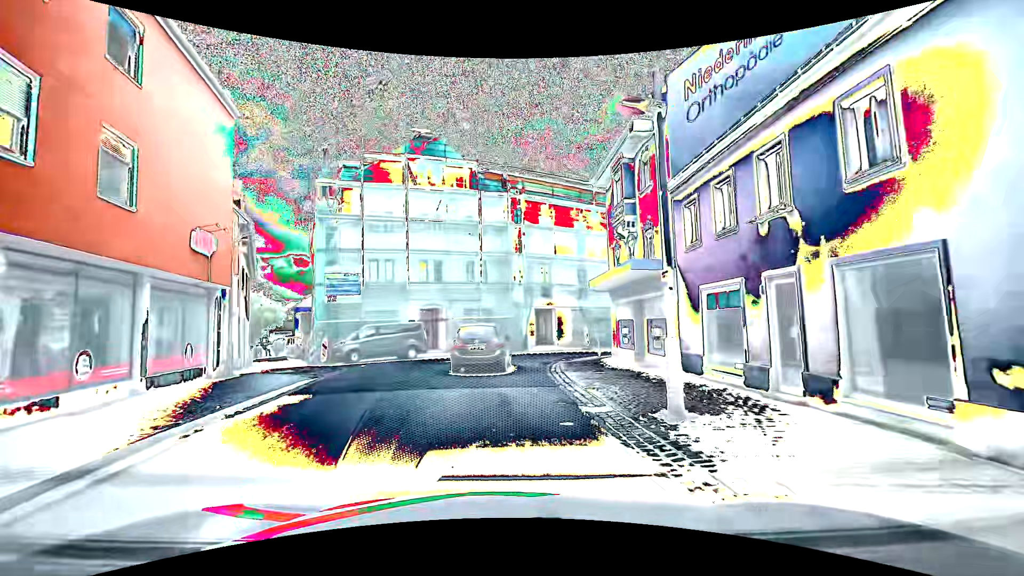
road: primary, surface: asphalt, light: Day
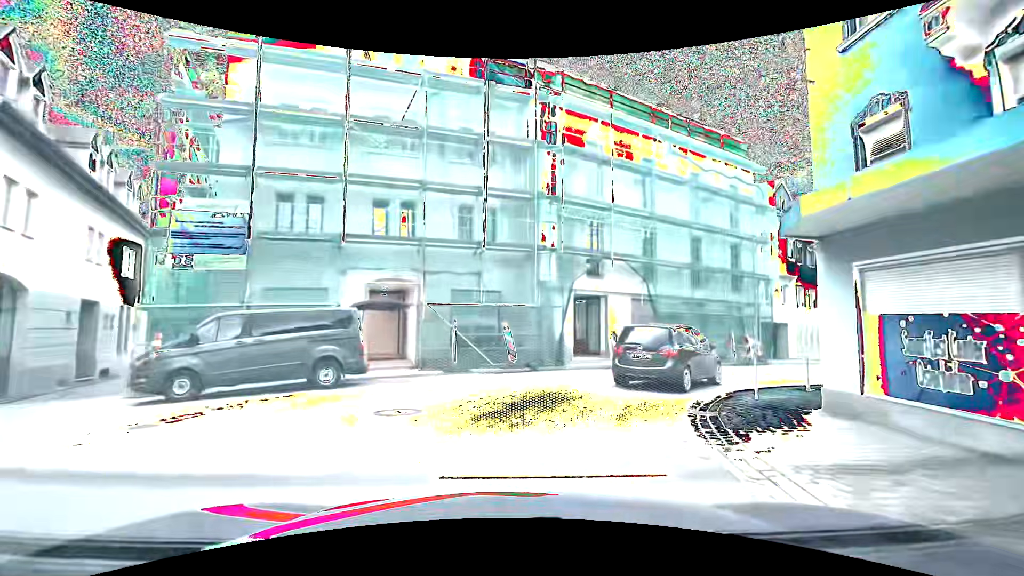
(-0.8, +14.6) m; -1°
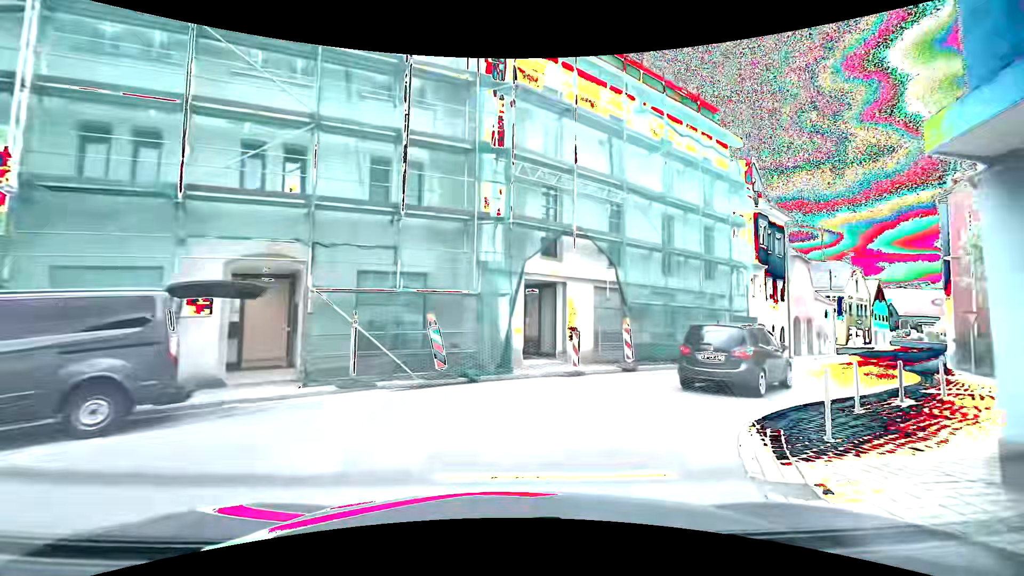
(+0.2, +4.6) m; +6°
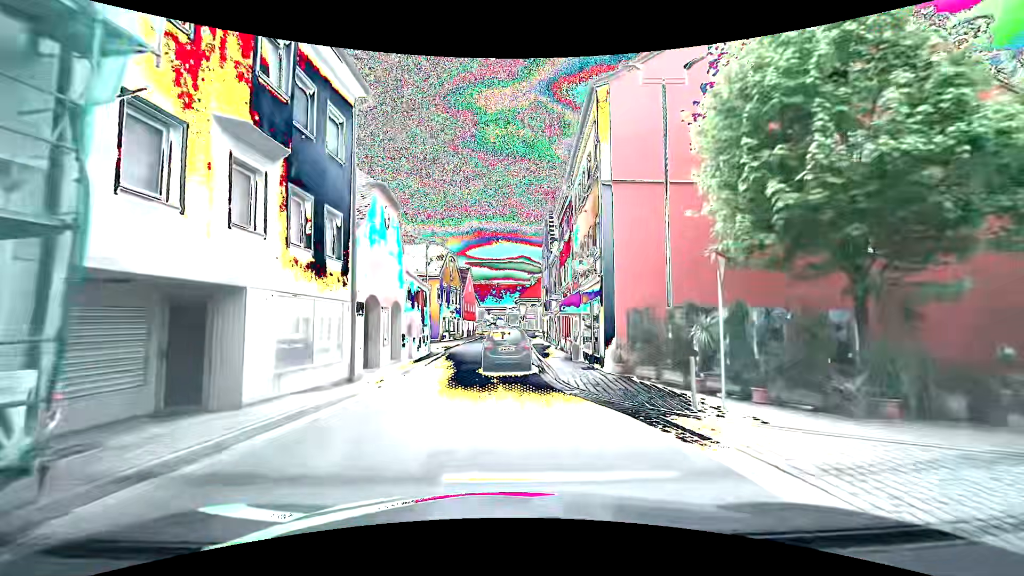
(+9.8, +17.8) m; +45°
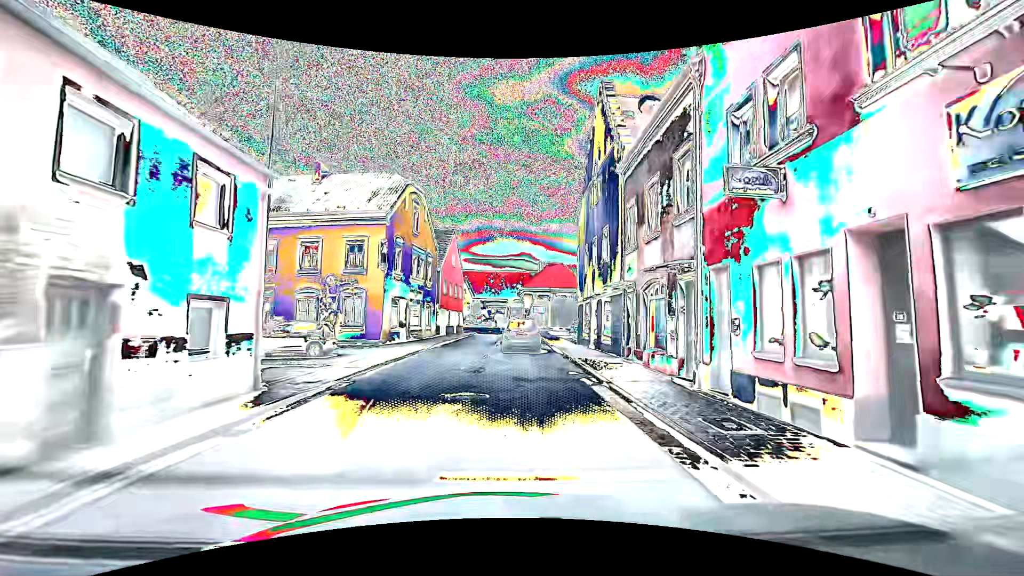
(-1.0, +25.3) m; -1°
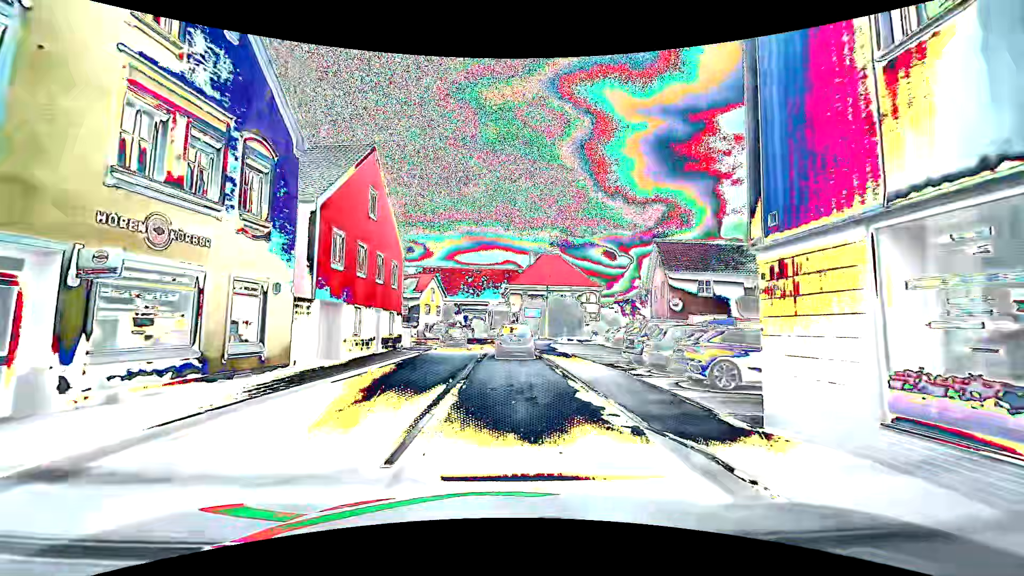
(+0.1, +22.9) m; +1°
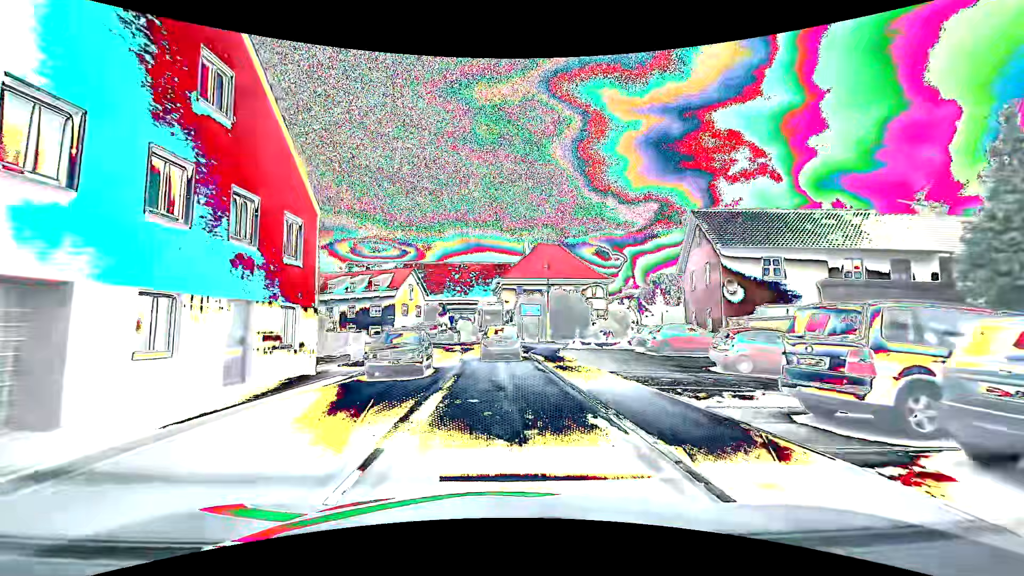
(+0.2, +11.1) m; +1°
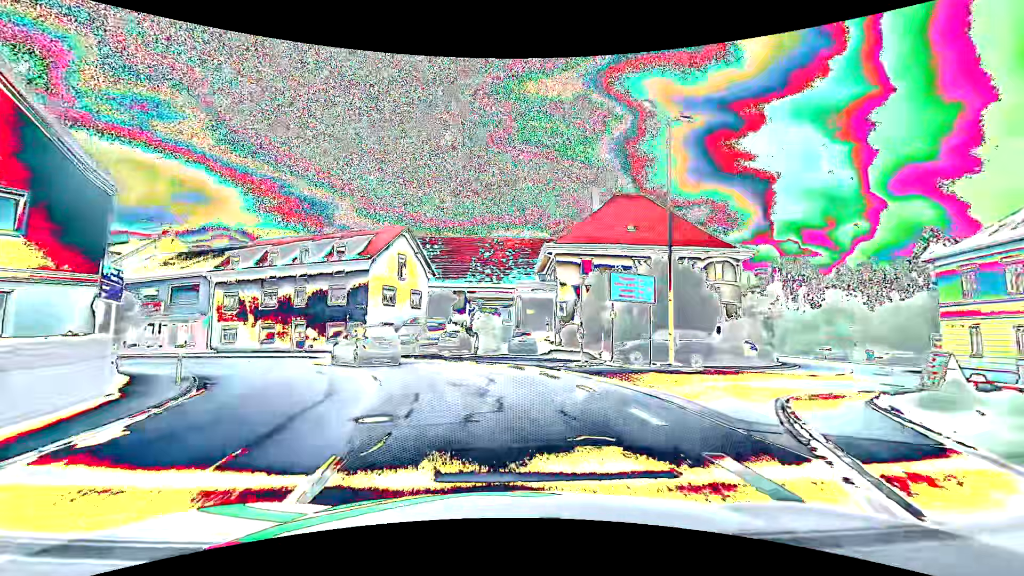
(-0.5, +26.4) m; -4°
(-1, +10) (-4, +19) (-10, +27) (-18, +33) (-27, +37) (-36, +41) (-45, +45) (-54, +50) (-63, +54) (-72, +59) m
